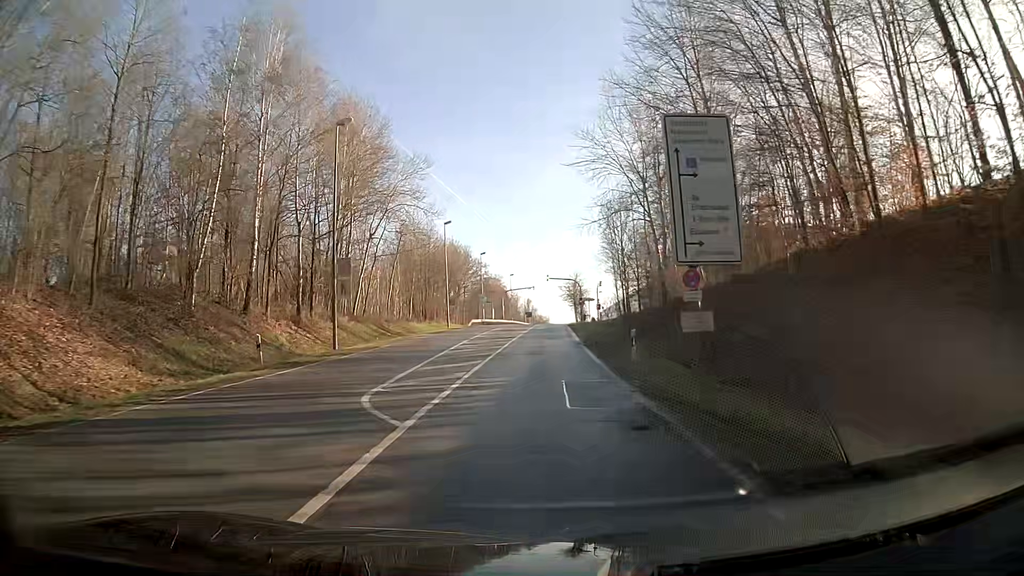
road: secondary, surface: asphalt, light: Day
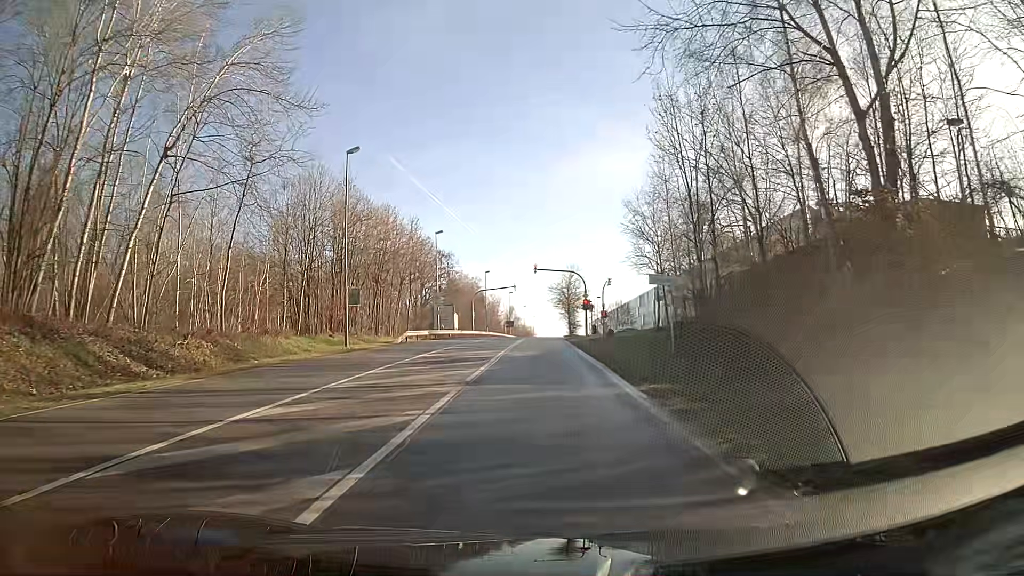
(+0.6, +31.1) m; +2°
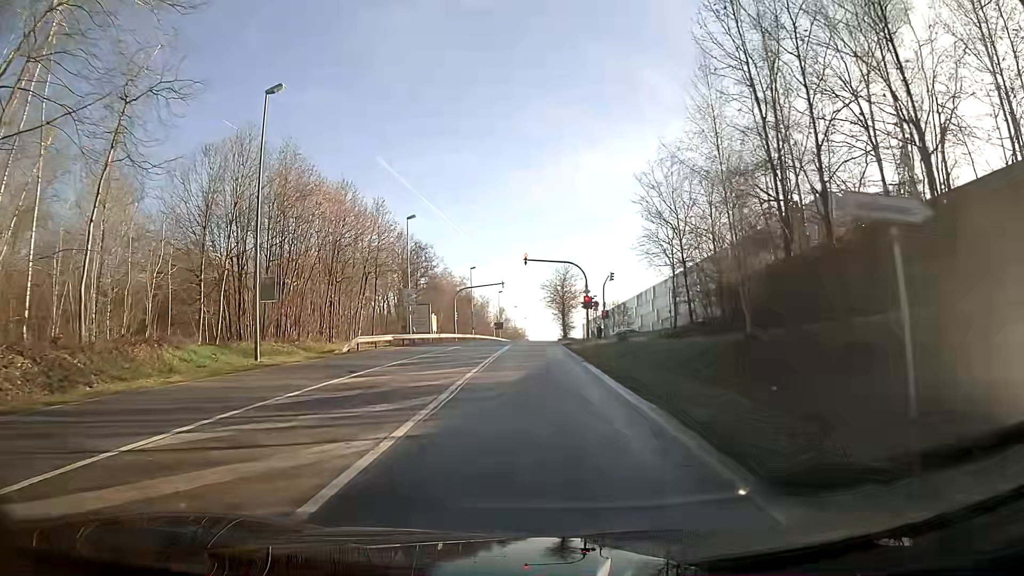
(+0.1, +10.4) m; +1°
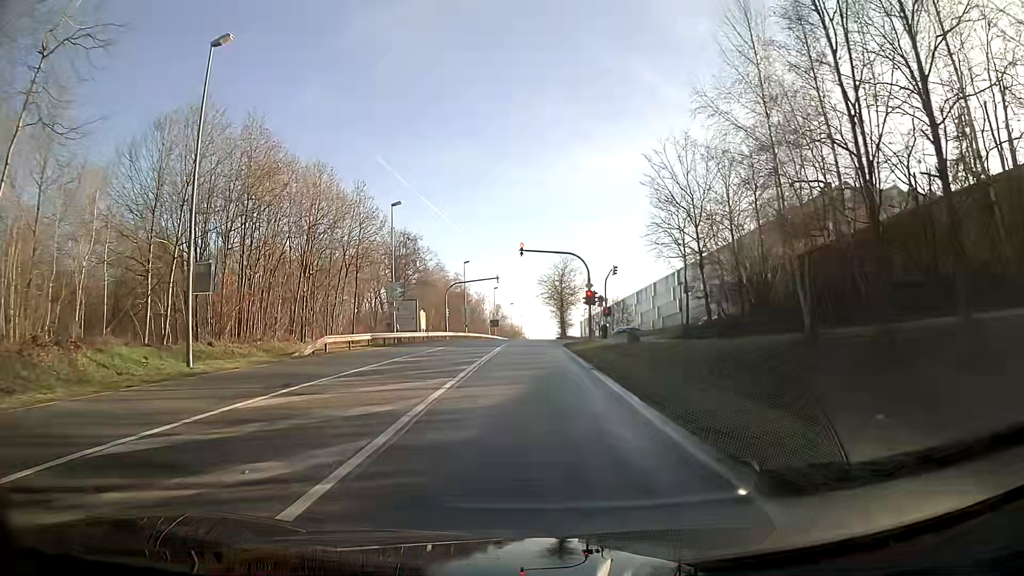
(0.0, +4.8) m; 0°
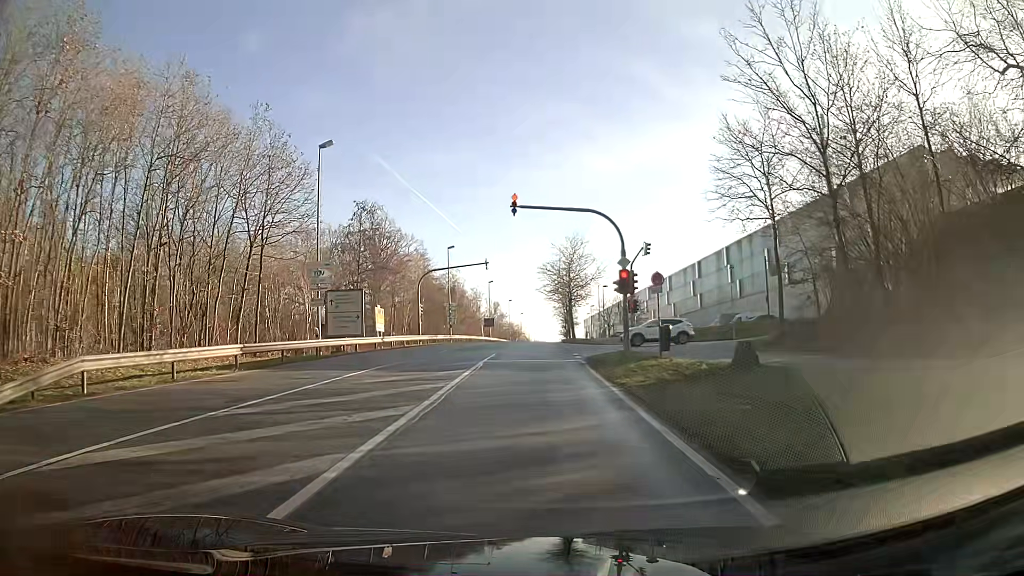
(0.0, +17.1) m; 0°
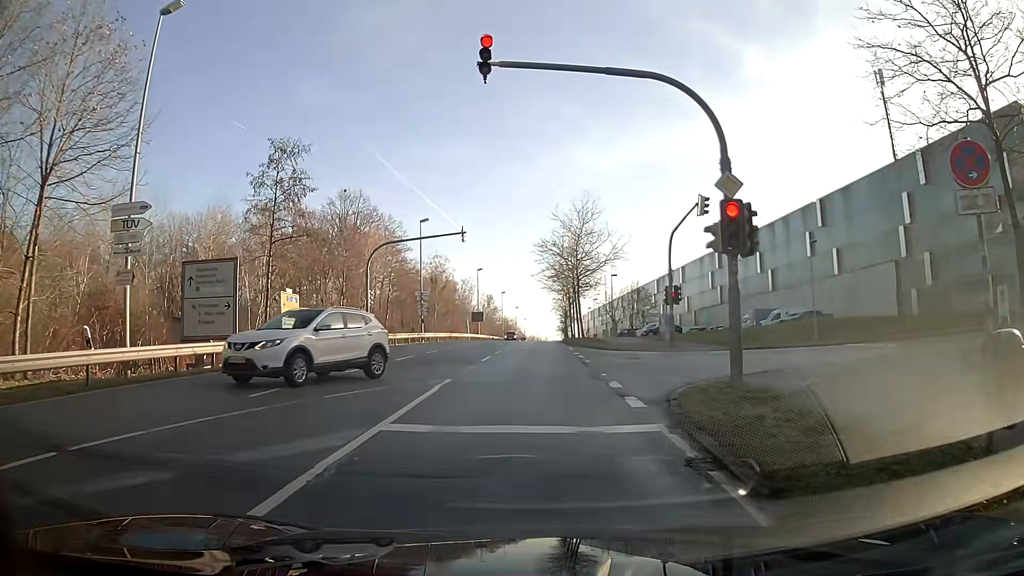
(+0.1, +15.4) m; 0°
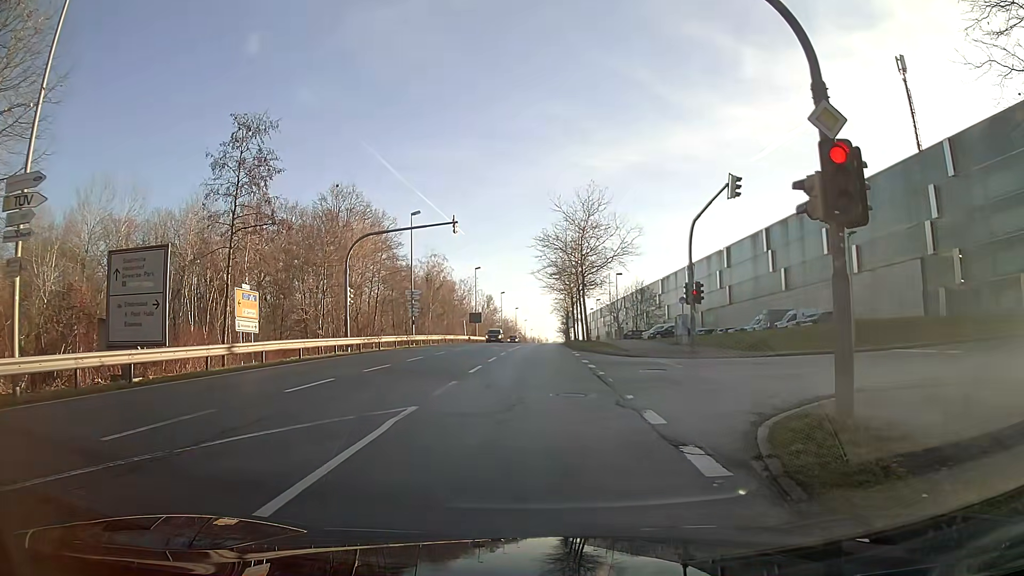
(0.0, +4.3) m; -1°
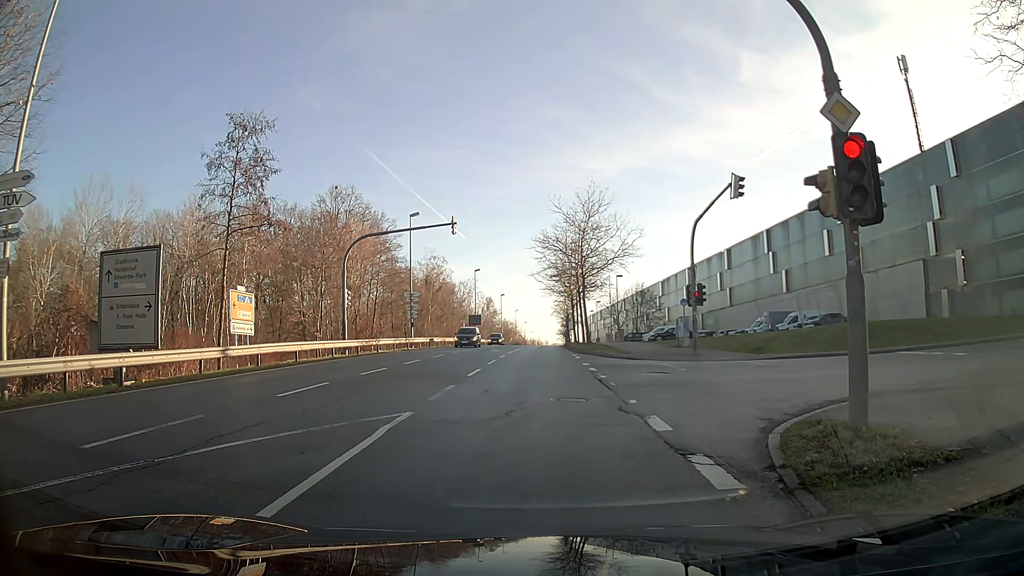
(0.0, +0.5) m; 0°
(0, +10) (+1, +20) (+1, +30) (+1, +40) (+2, +50) (+3, +60) (+3, +70) (+4, +80) (+5, +90) (+5, +100) m
